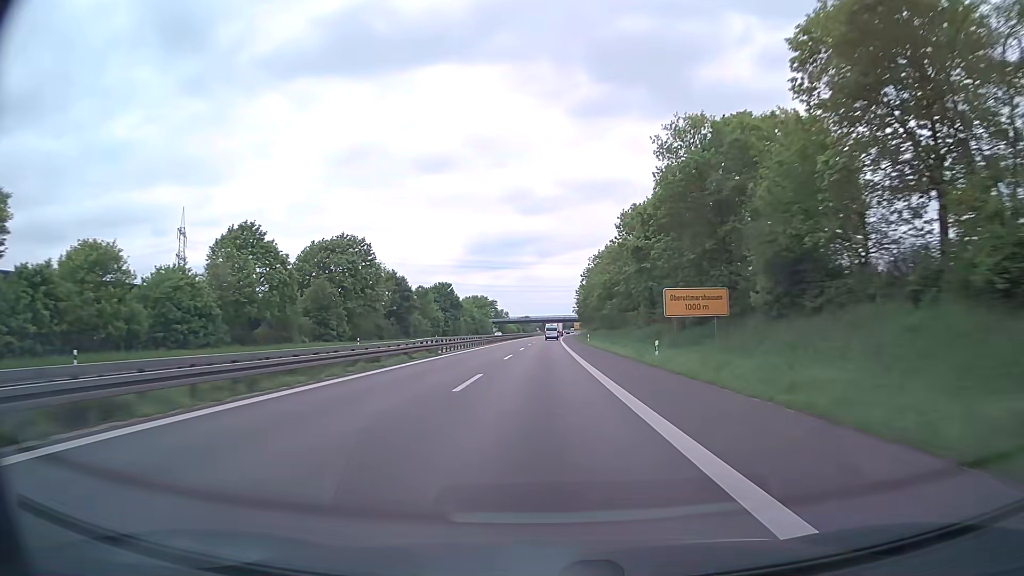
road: trunk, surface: asphalt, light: Day
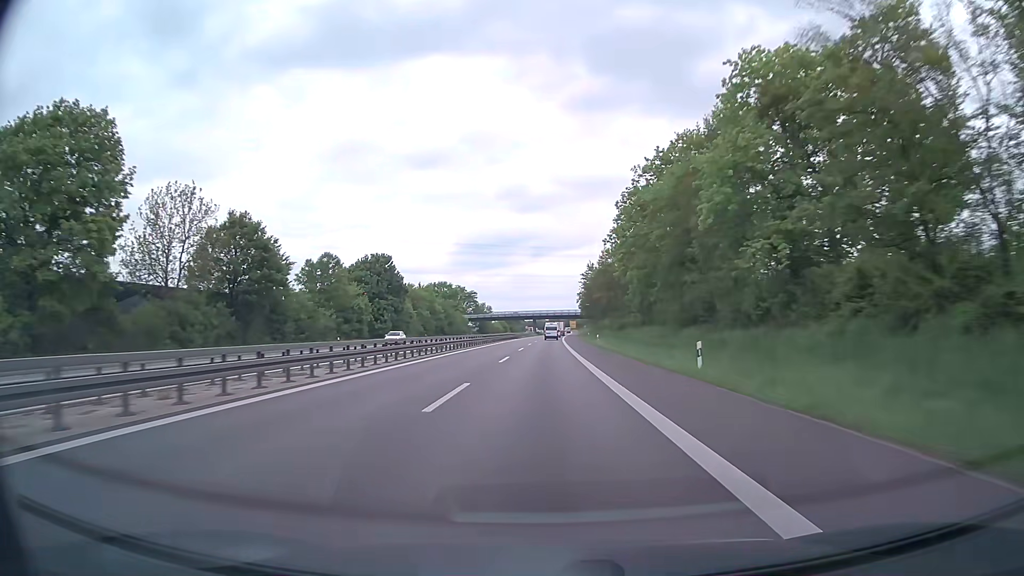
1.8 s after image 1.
(+0.1, +58.0) m; 0°
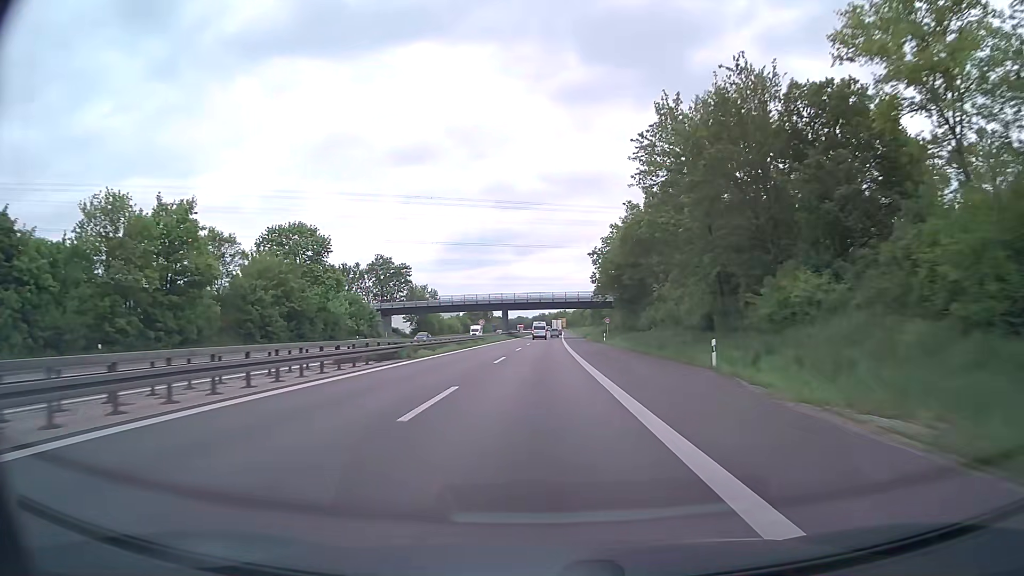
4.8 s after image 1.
(+1.2, +91.3) m; +1°
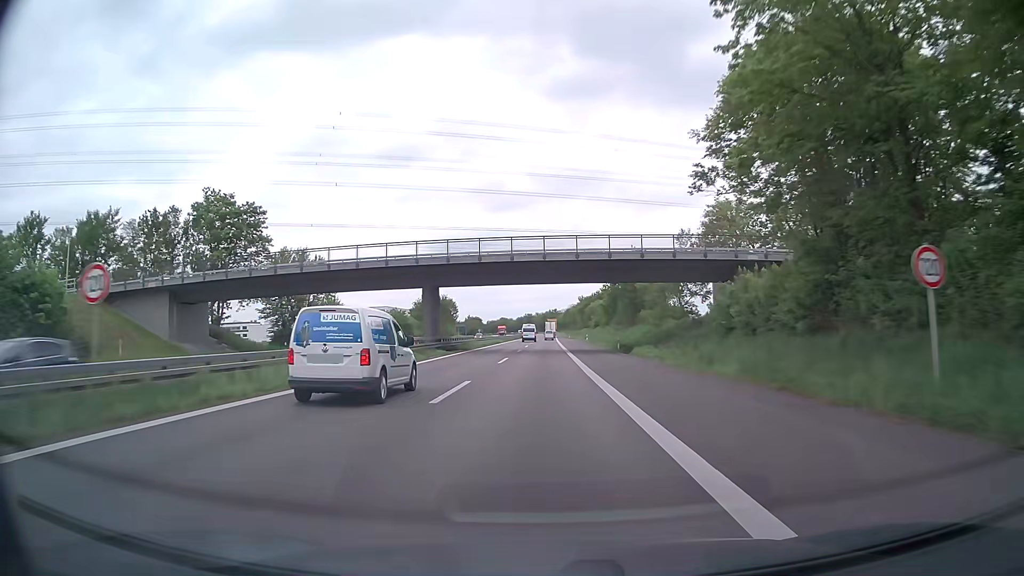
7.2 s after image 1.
(+0.8, +69.3) m; +1°
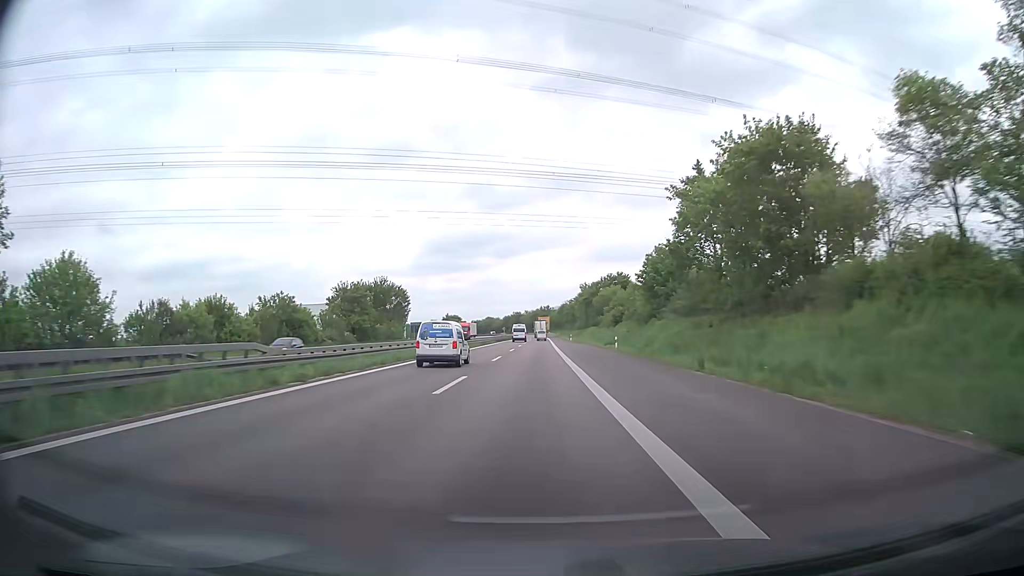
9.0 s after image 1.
(+0.5, +52.2) m; +1°
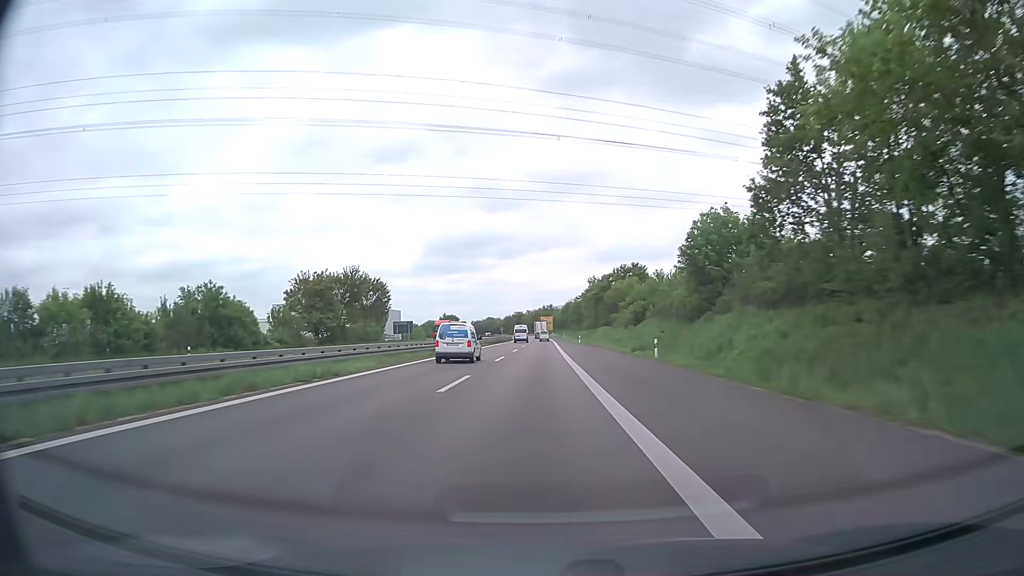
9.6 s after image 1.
(0.0, +17.5) m; 0°
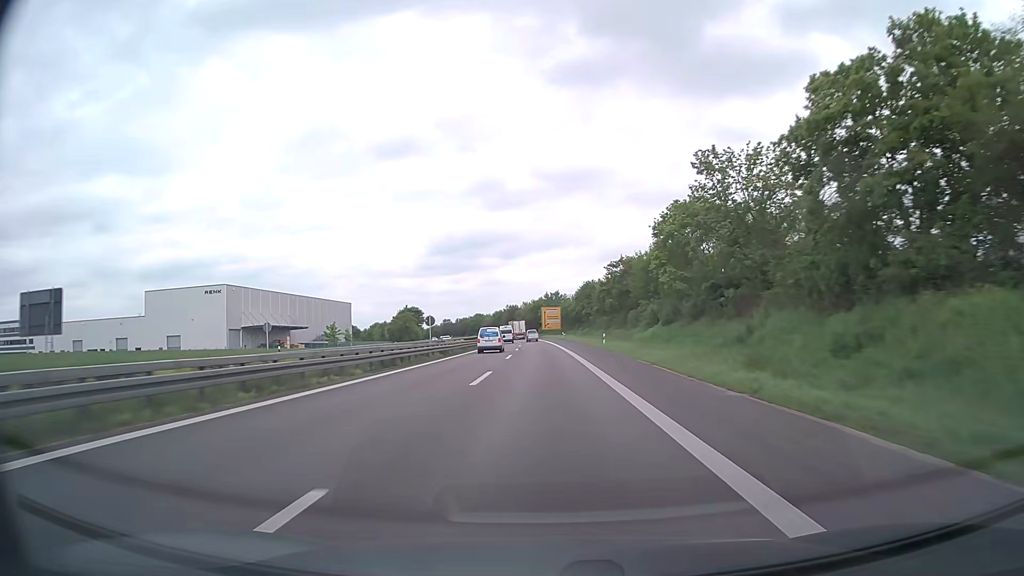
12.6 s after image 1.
(-1.0, +88.4) m; -1°
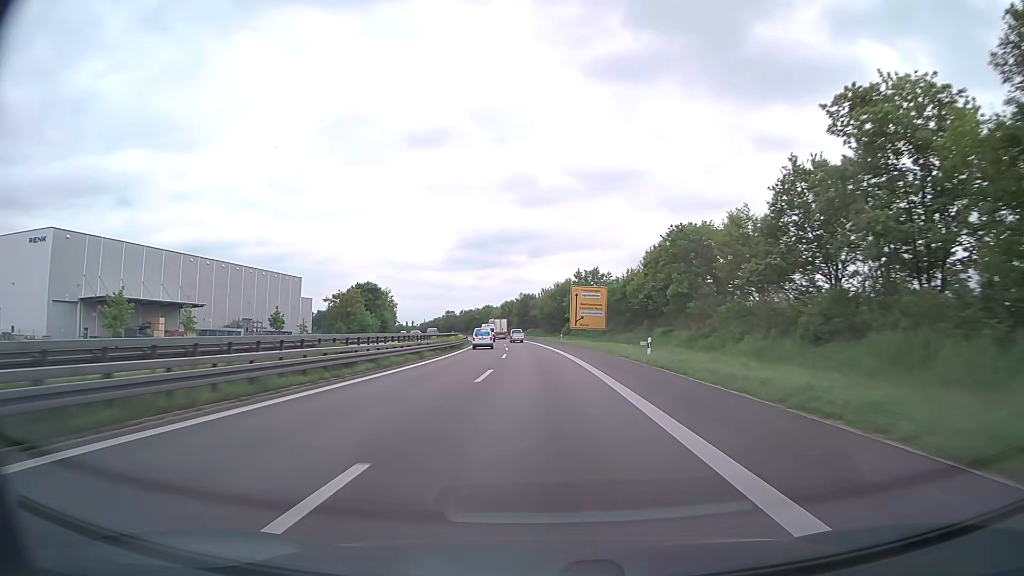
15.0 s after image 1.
(-0.6, +71.3) m; -2°
(0, +10) (0, +20) (0, +30) (-1, +40) (-1, +50) (-2, +60) (-2, +70) (-3, +80) (-4, +90) (-5, +100) m
